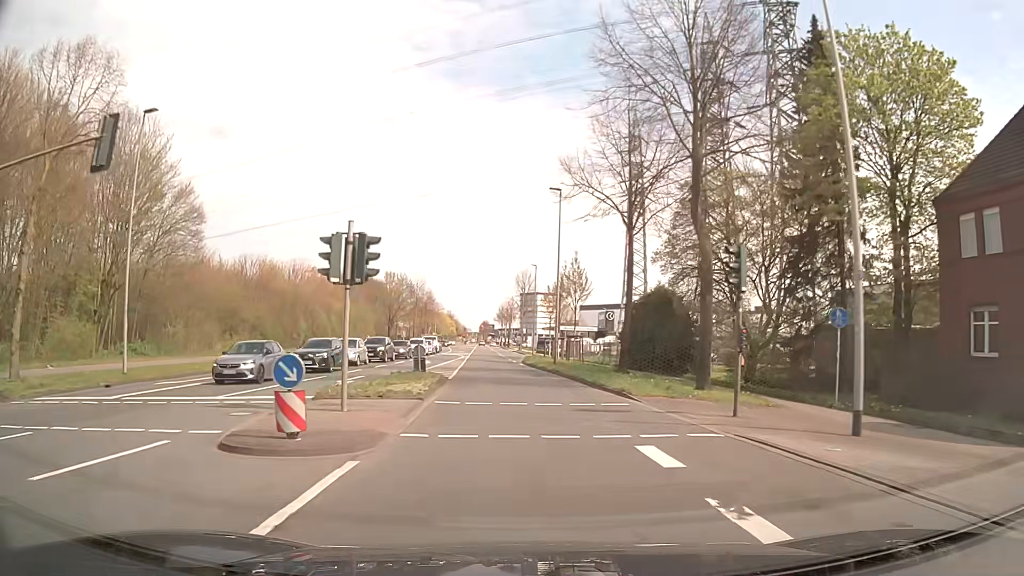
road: secondary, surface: asphalt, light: Day
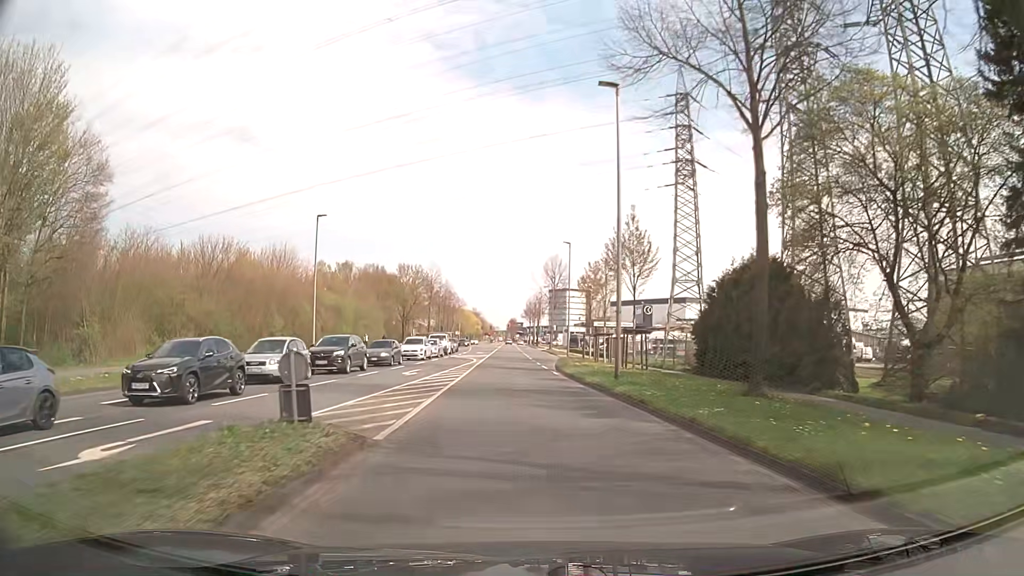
(-0.3, +15.2) m; -2°
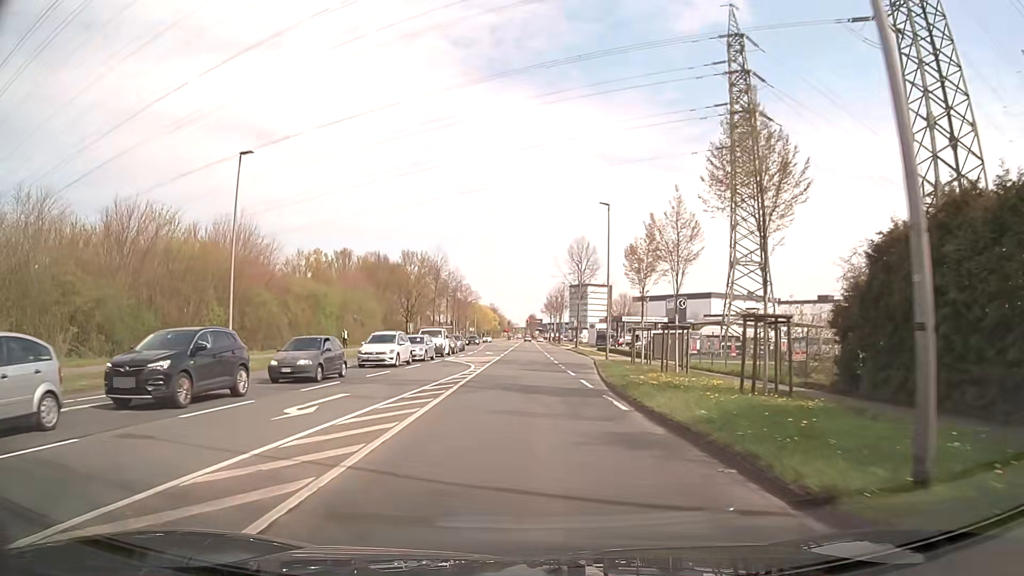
(-0.3, +15.4) m; -1°
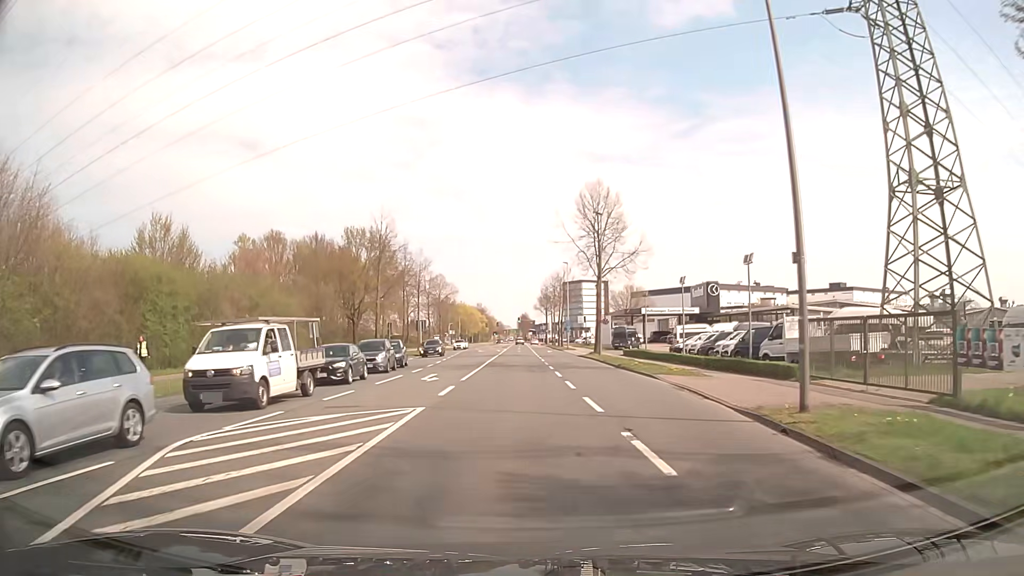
(-0.1, +30.6) m; 0°
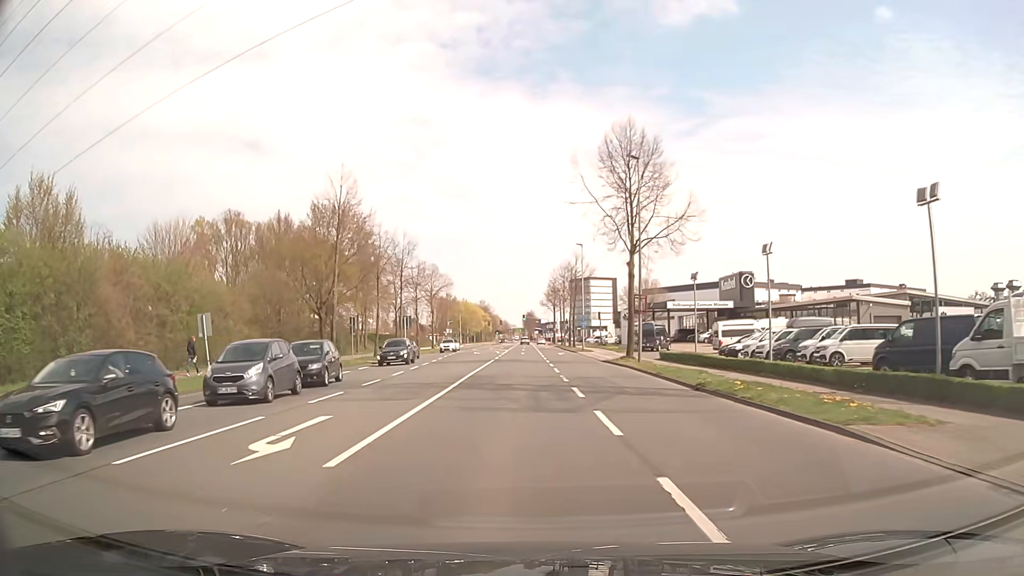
(0.0, +15.2) m; 0°
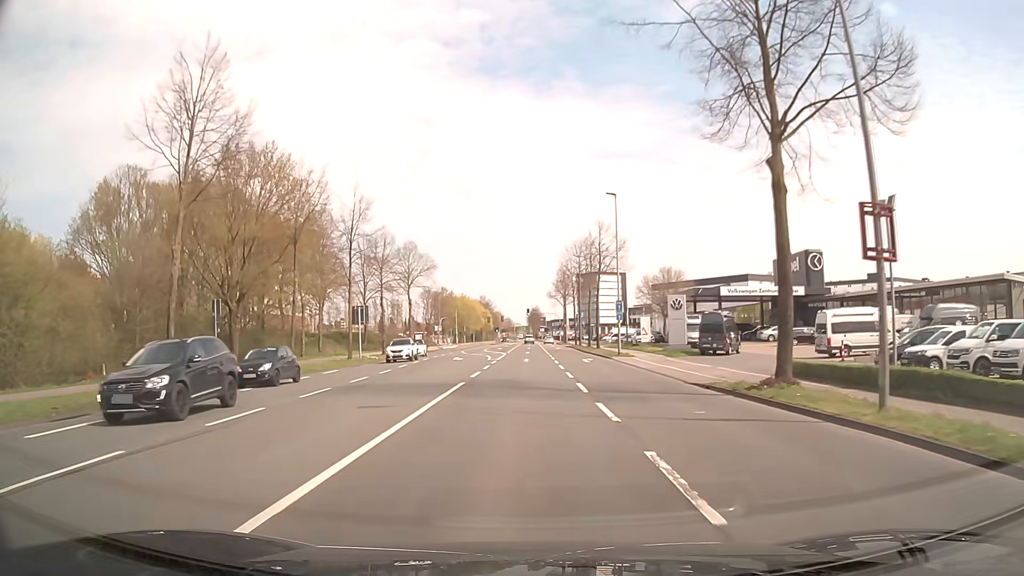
(-0.1, +22.7) m; 0°
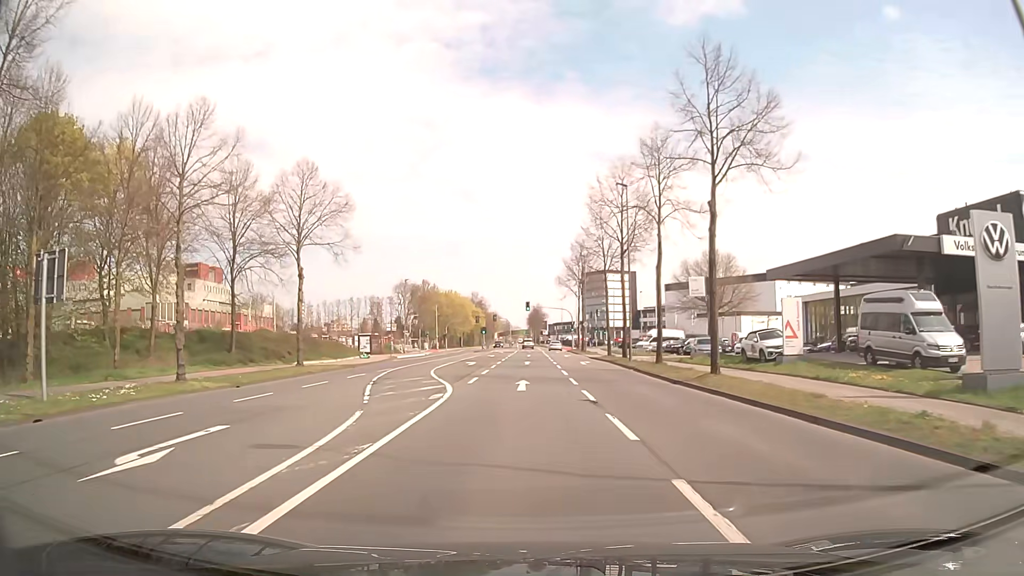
(+0.1, +37.5) m; 0°
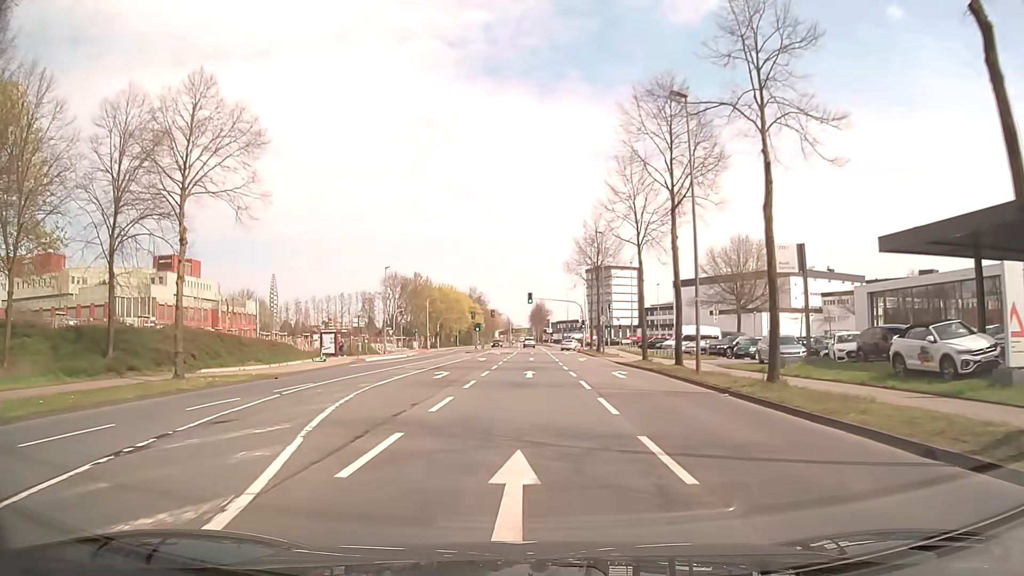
(0.0, +15.0) m; 0°
(0, +10) (0, +20) (0, +30) (0, +40) (0, +50) (0, +60) (0, +70) (0, +80) (0, +90) (0, +100) m
